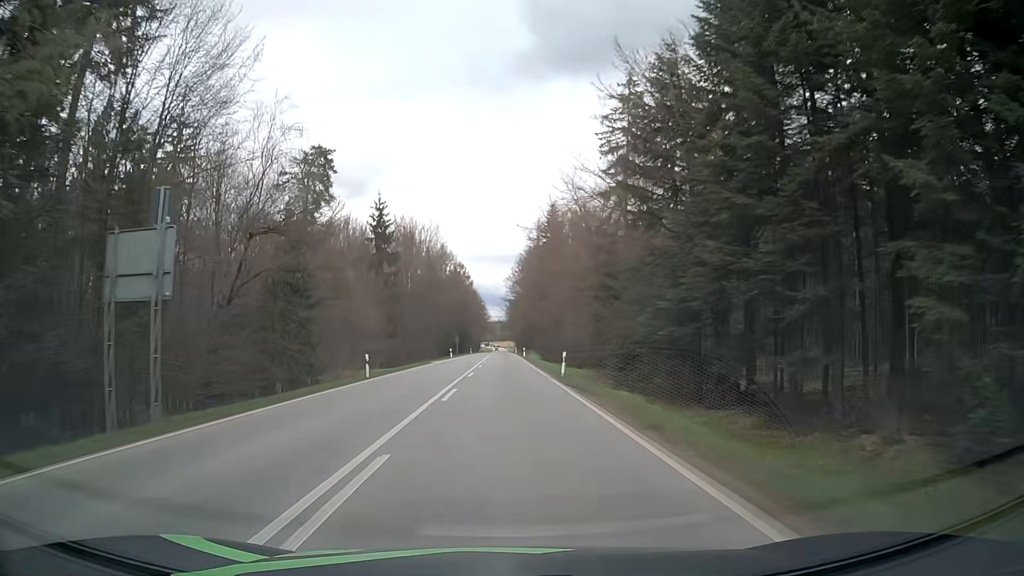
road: secondary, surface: asphalt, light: Day
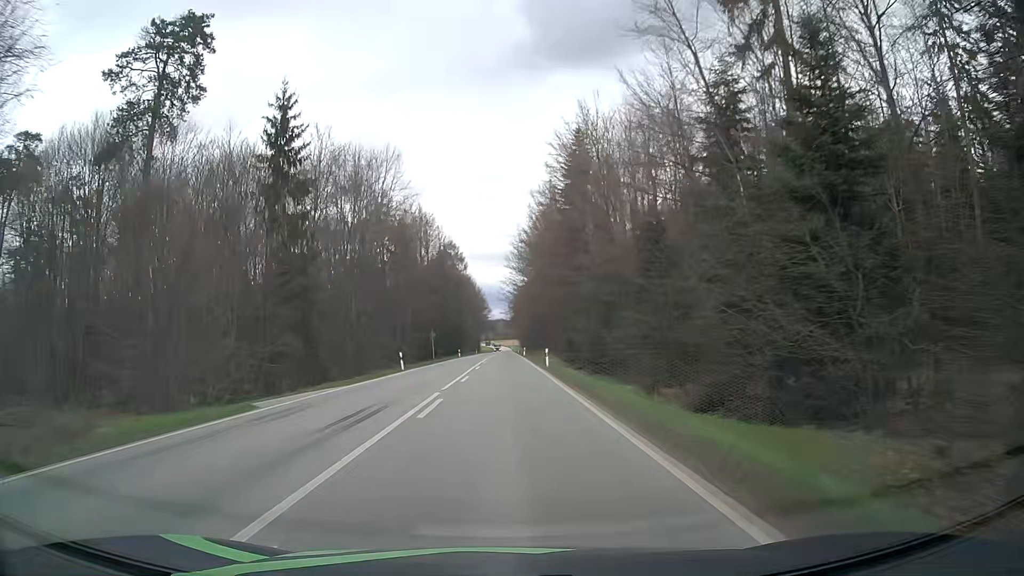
(0.0, +39.9) m; -1°
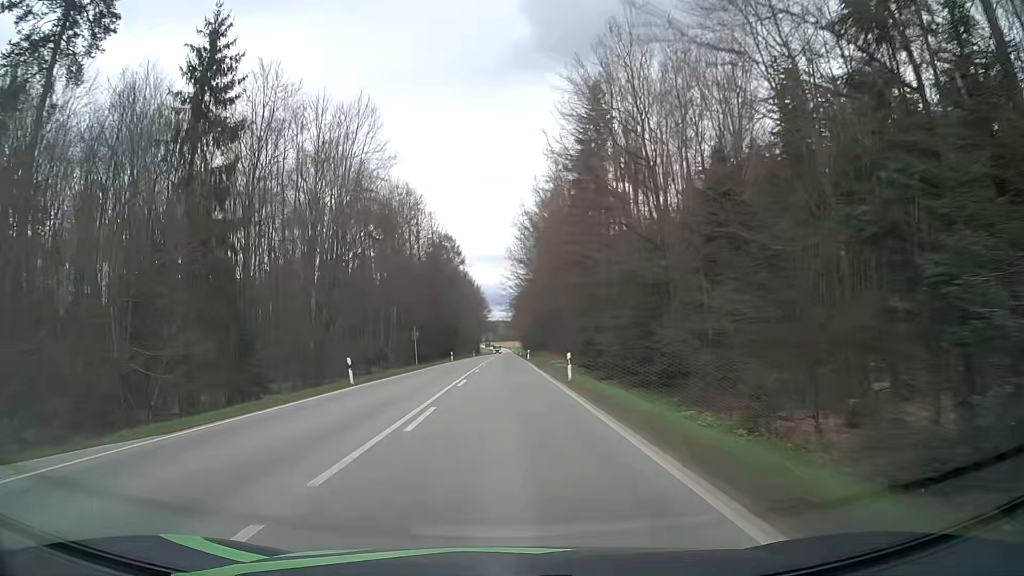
(0.0, +13.7) m; 0°
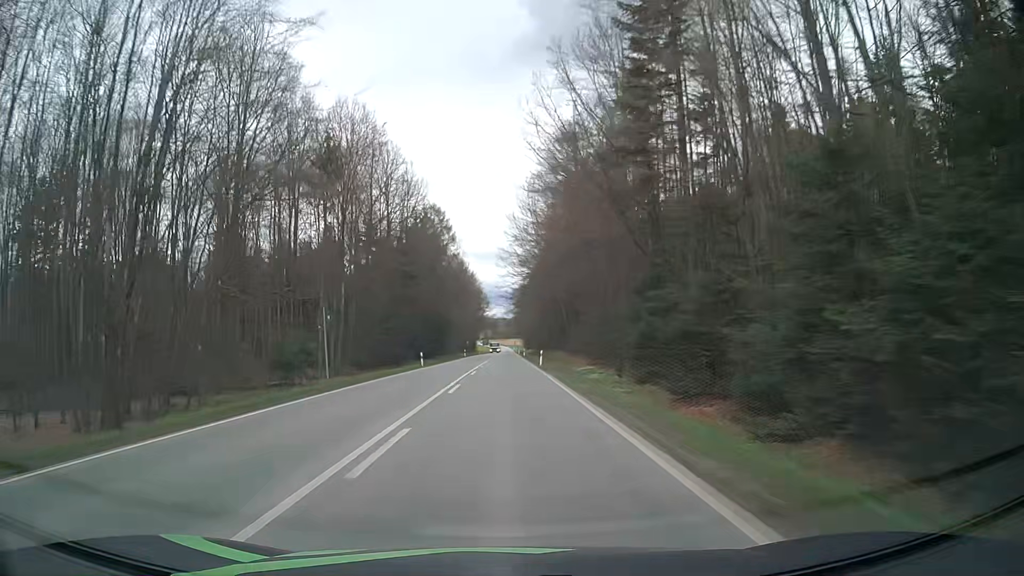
(0.0, +27.9) m; 0°
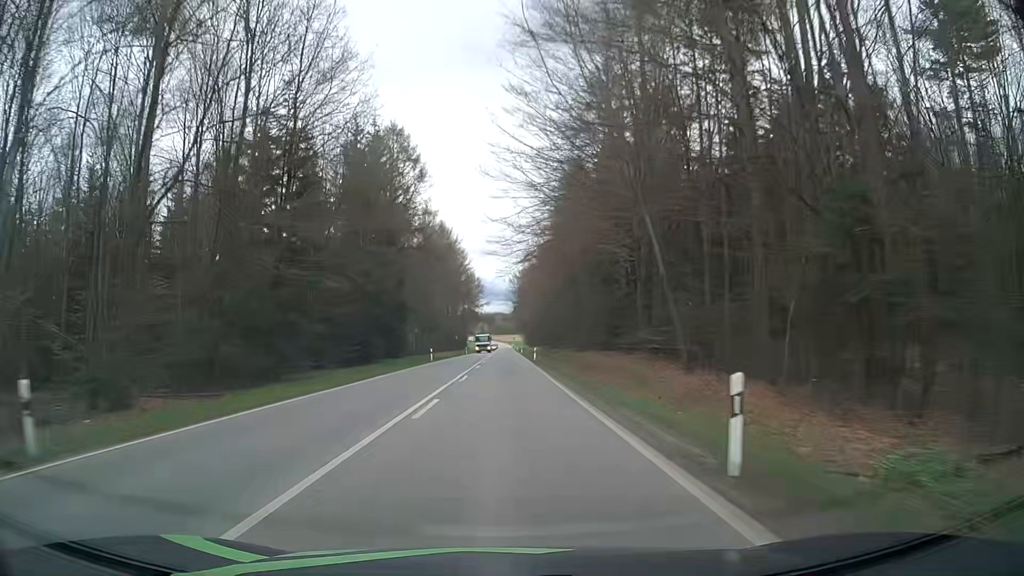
(+0.1, +42.4) m; 0°
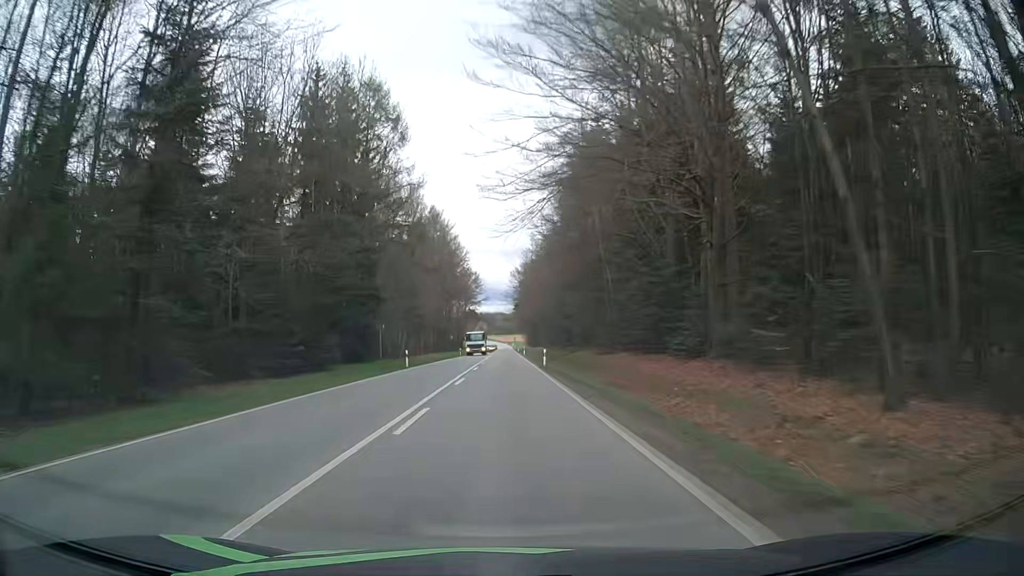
(0.0, +14.3) m; 0°
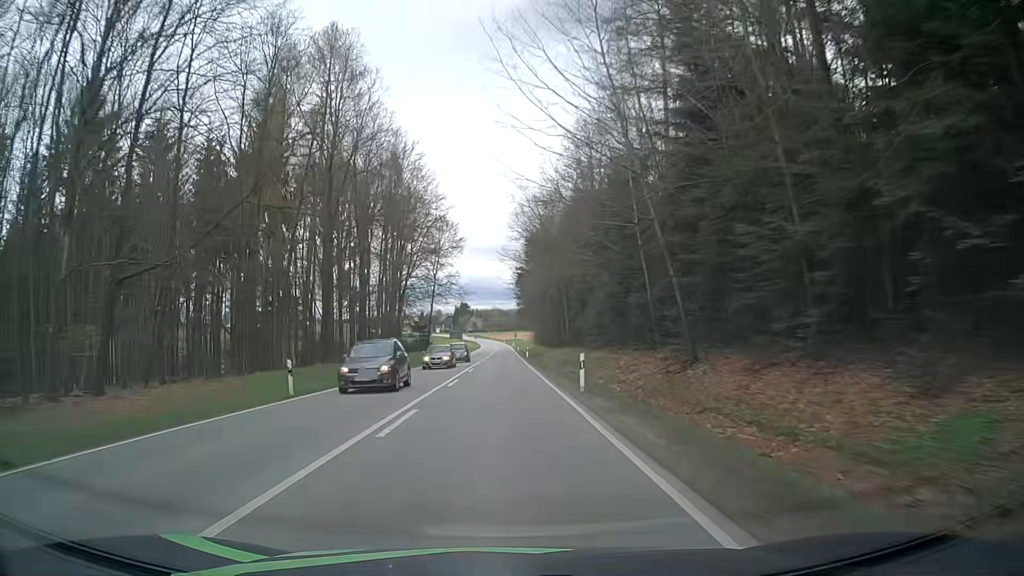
(-0.1, +72.3) m; 0°
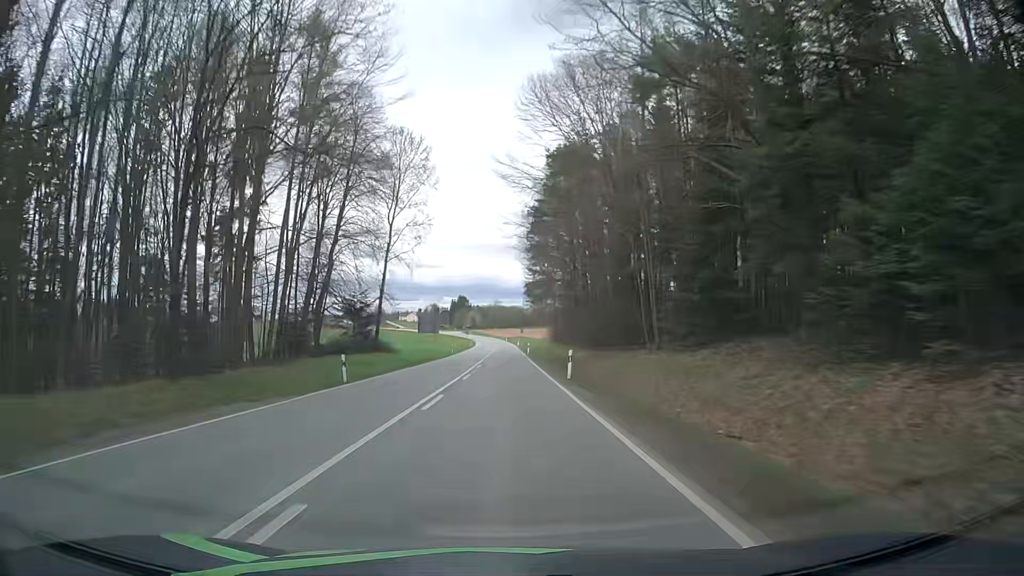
(-0.3, +44.1) m; -1°
(0, +10) (0, +20) (0, +30) (0, +40) (0, +50) (0, +60) (+1, +70) (+1, +80) (+1, +90) (+1, +100) m
